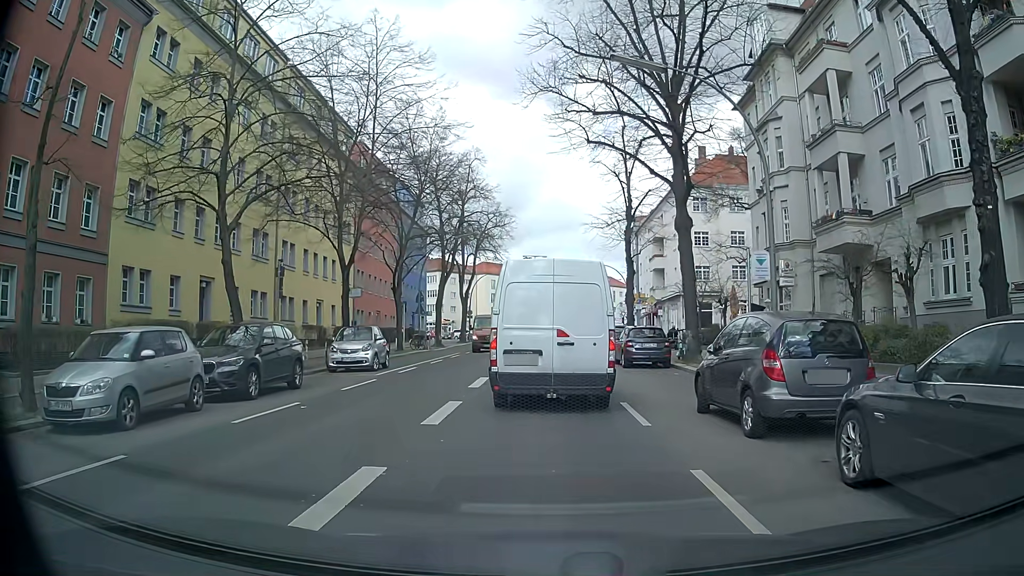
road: secondary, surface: asphalt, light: Day
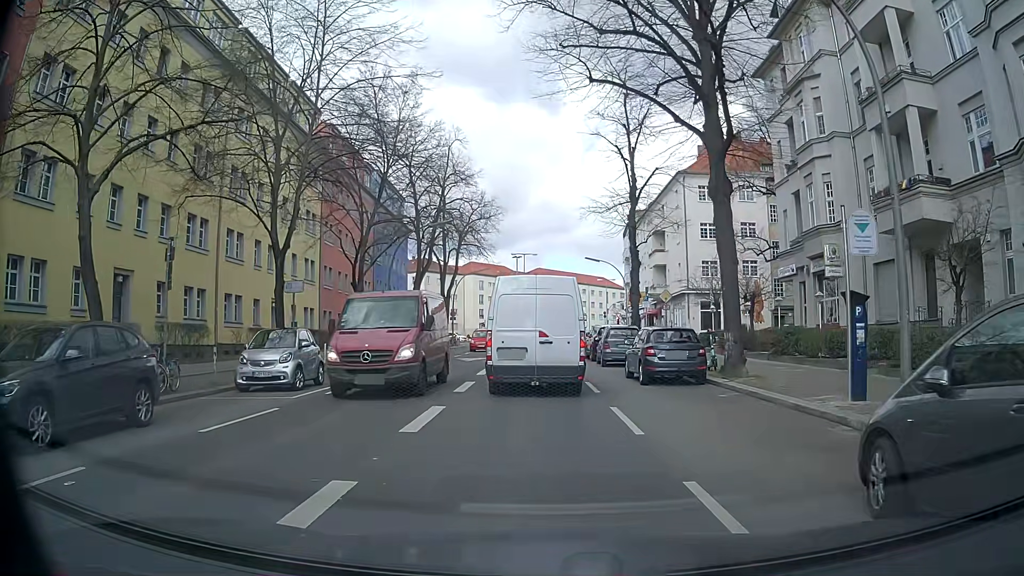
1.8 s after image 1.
(0.0, +6.8) m; 0°
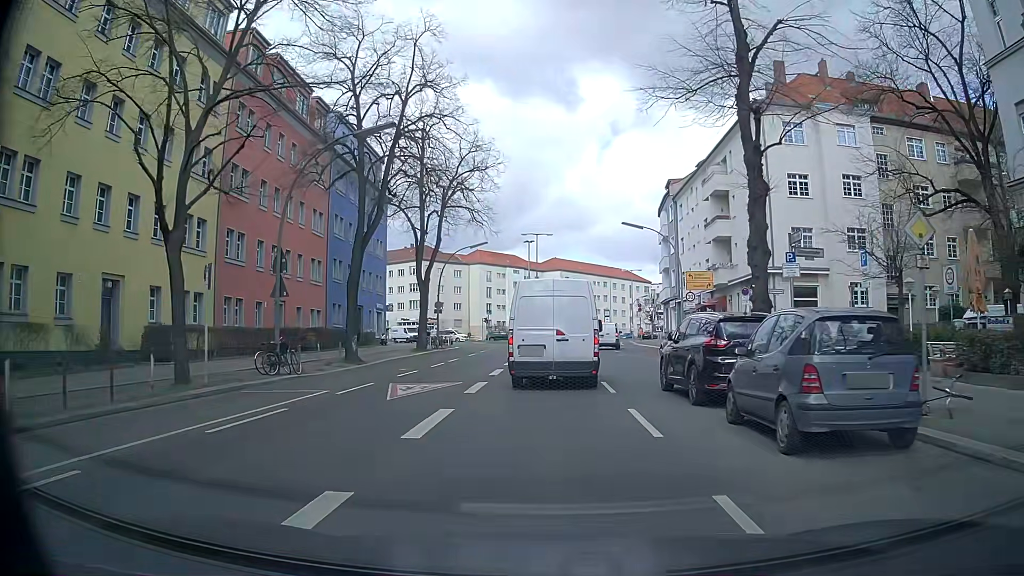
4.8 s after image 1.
(-0.2, +19.0) m; -1°
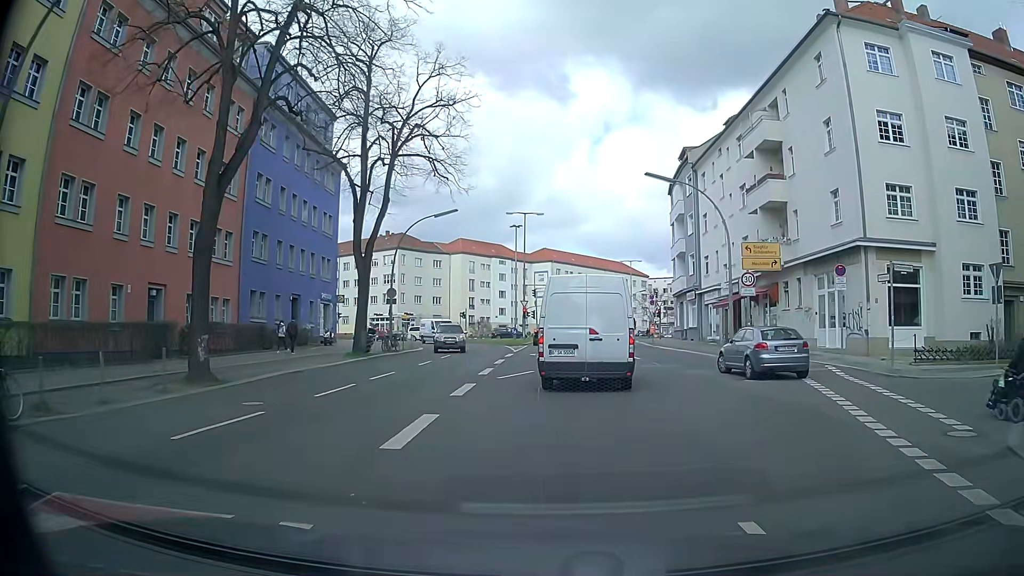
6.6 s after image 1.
(-0.2, +13.0) m; -1°
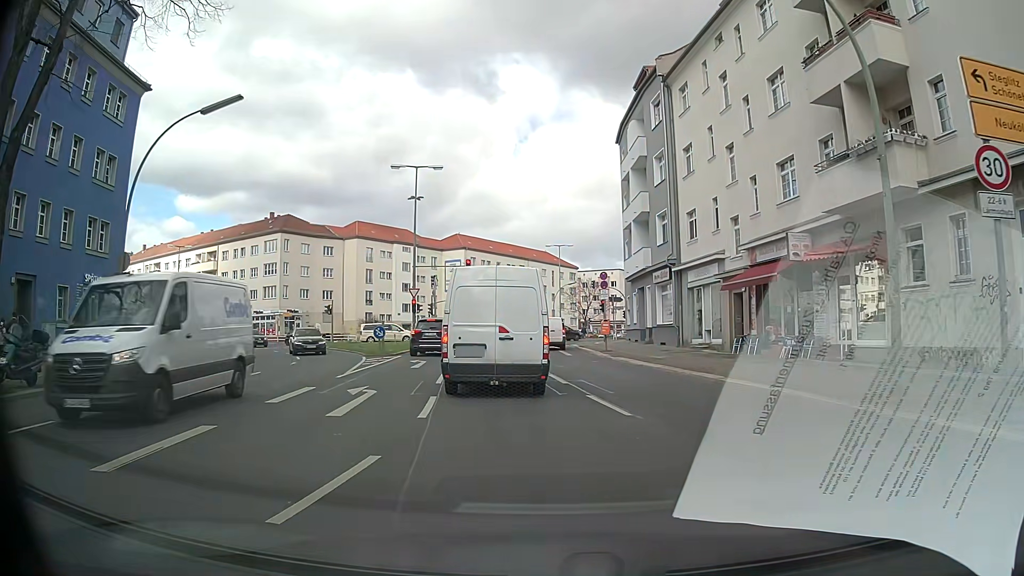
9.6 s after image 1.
(+1.7, +19.7) m; +7°
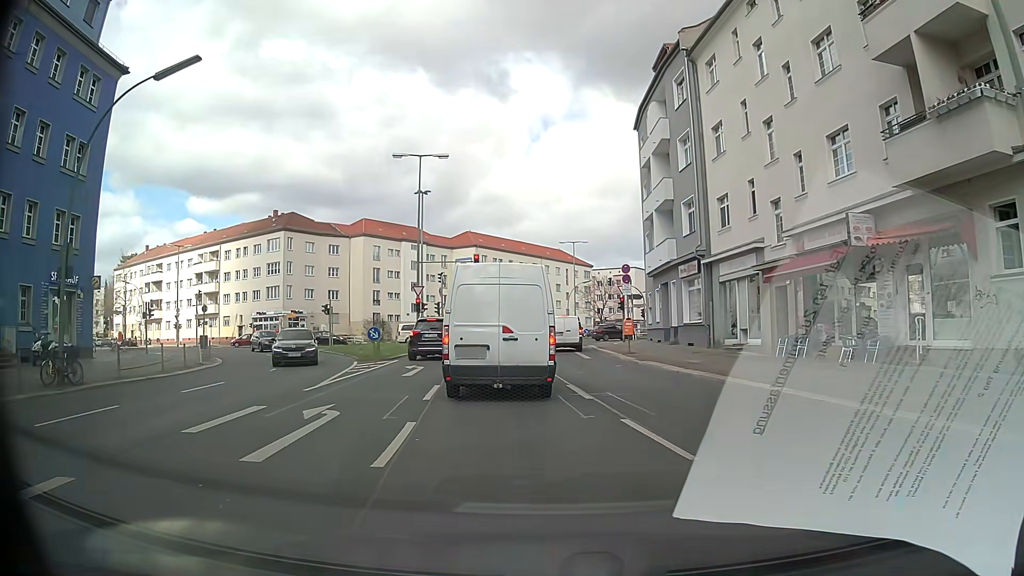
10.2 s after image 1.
(0.0, +3.5) m; -1°
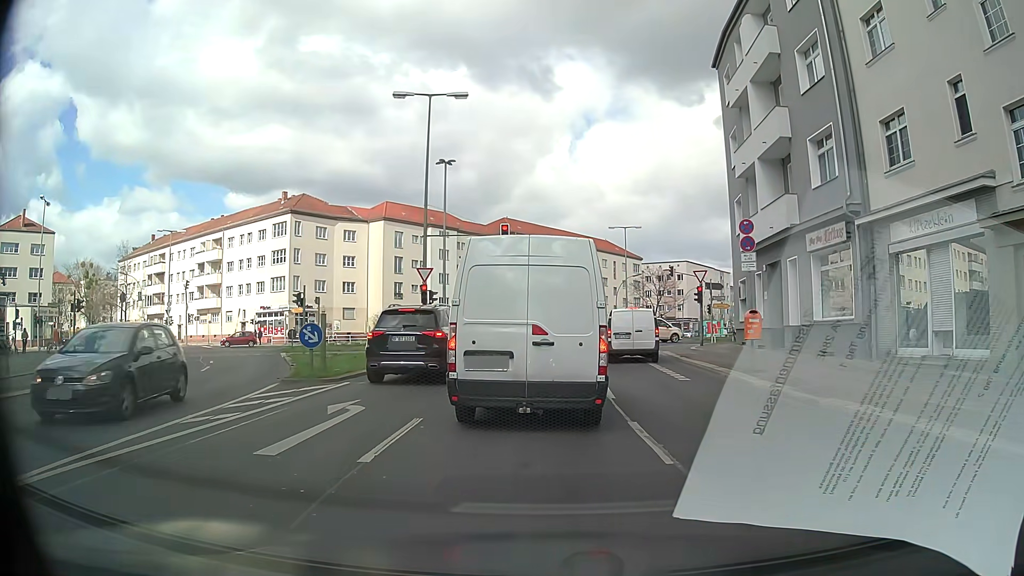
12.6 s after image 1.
(-0.6, +11.9) m; -5°
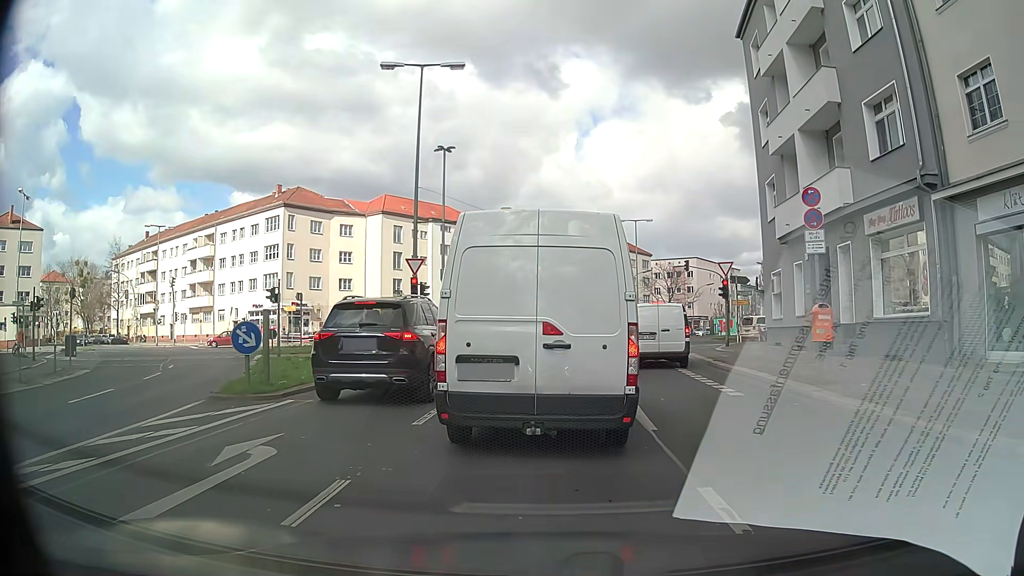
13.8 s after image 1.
(0.0, +3.8) m; -1°
(0, +10) (0, +20) (+1, +30) (+3, +40) (+5, +50) (+9, +59) (+13, +68) (+18, +76) (+23, +85) (+28, +94) m
